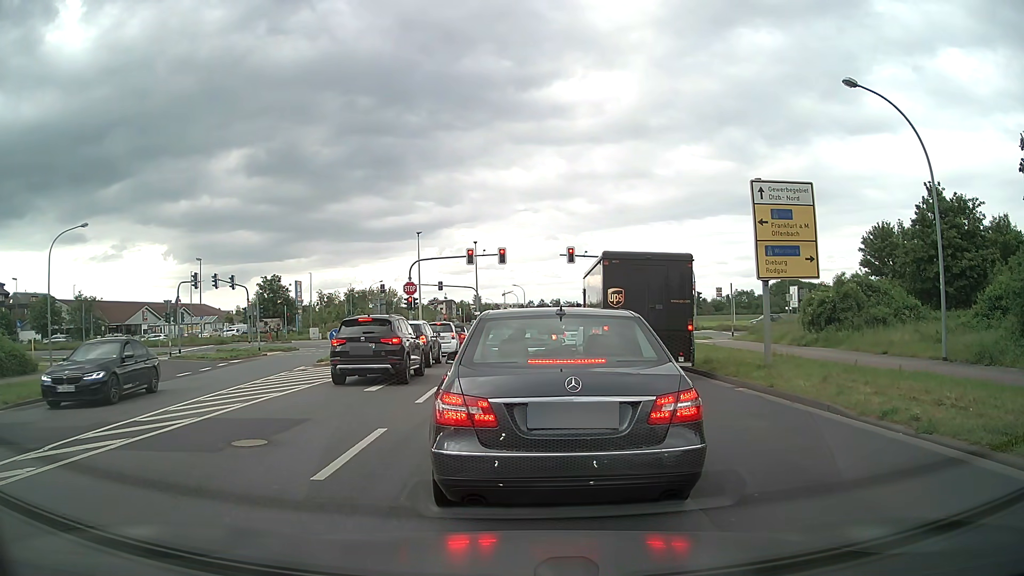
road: tertiary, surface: asphalt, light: Day
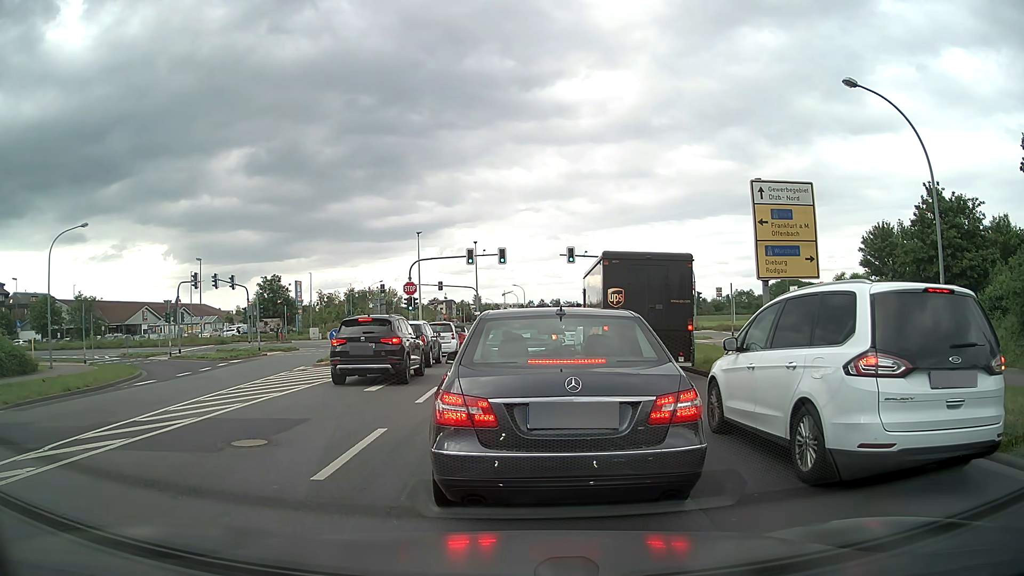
(0.0, 0.0) m; 0°
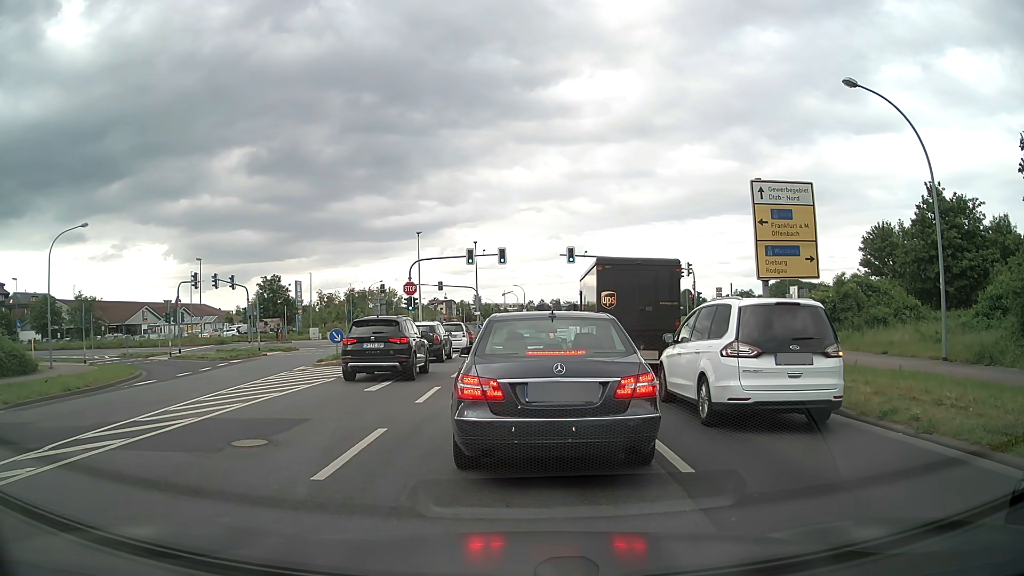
(0.0, 0.0) m; 0°
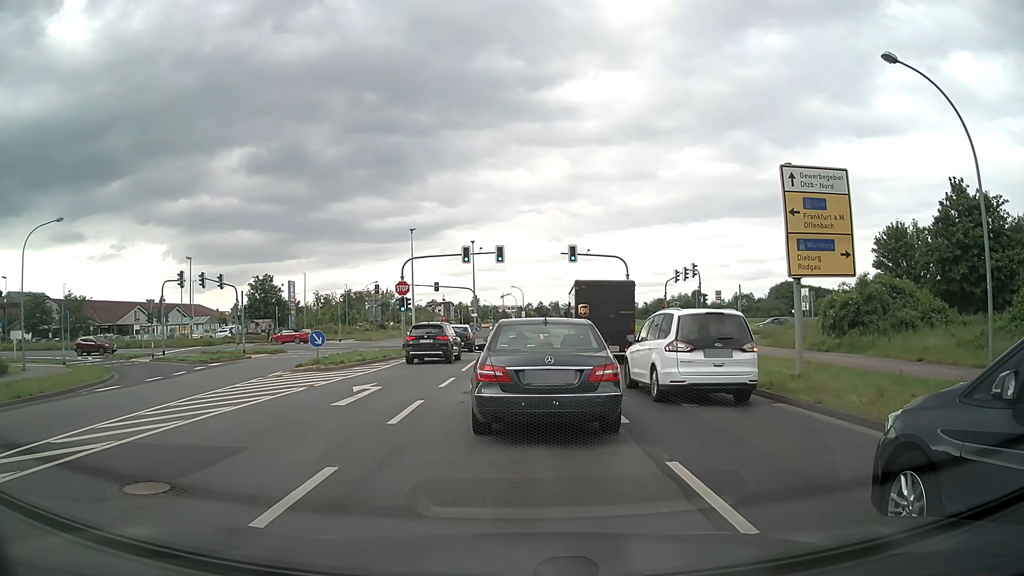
(0.0, +2.5) m; -1°
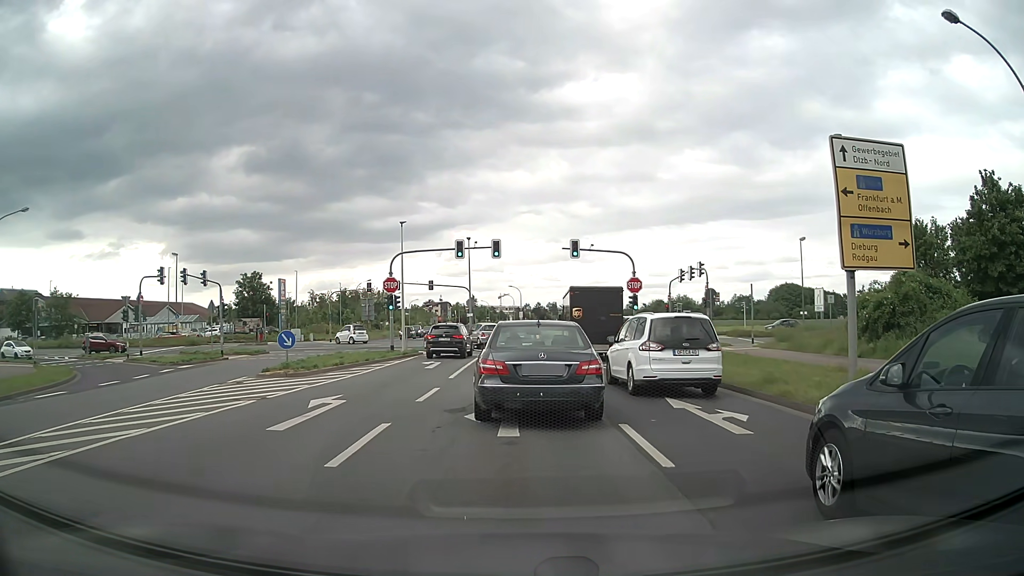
(0.0, +3.2) m; 0°
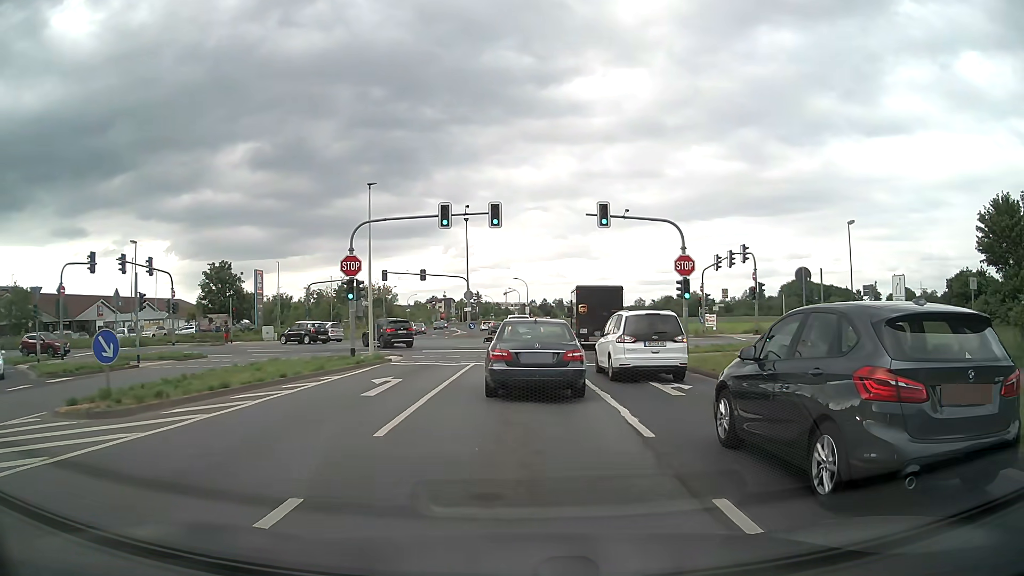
(-0.1, +10.7) m; -1°
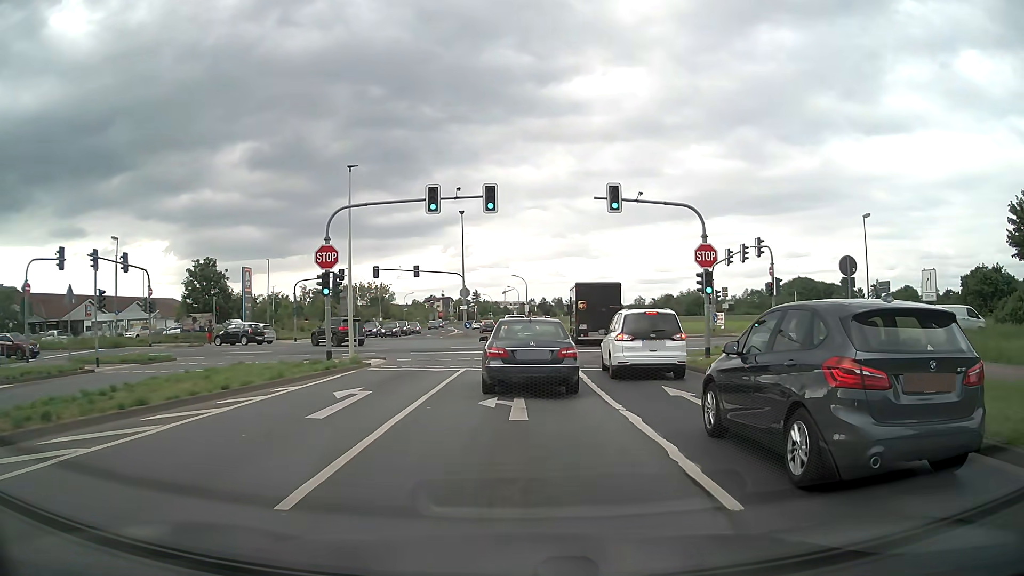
(0.0, +3.5) m; +1°
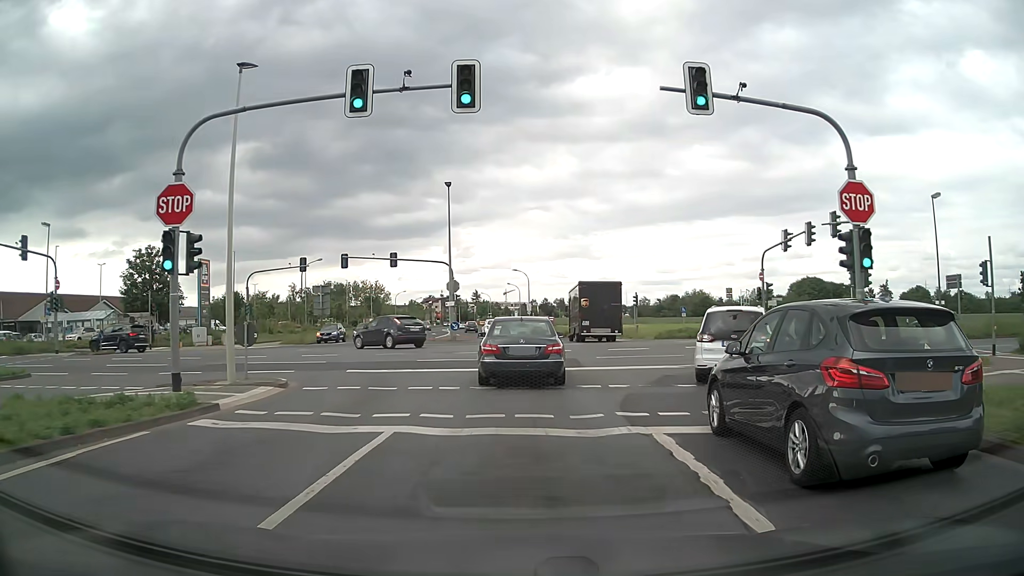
(-0.2, +11.7) m; -1°
(0, +10) (0, +20) (0, +30) (0, +40) (0, +50) (-2, +60) (-3, +70) (-5, +80) (-6, +90) (-7, +99) m
